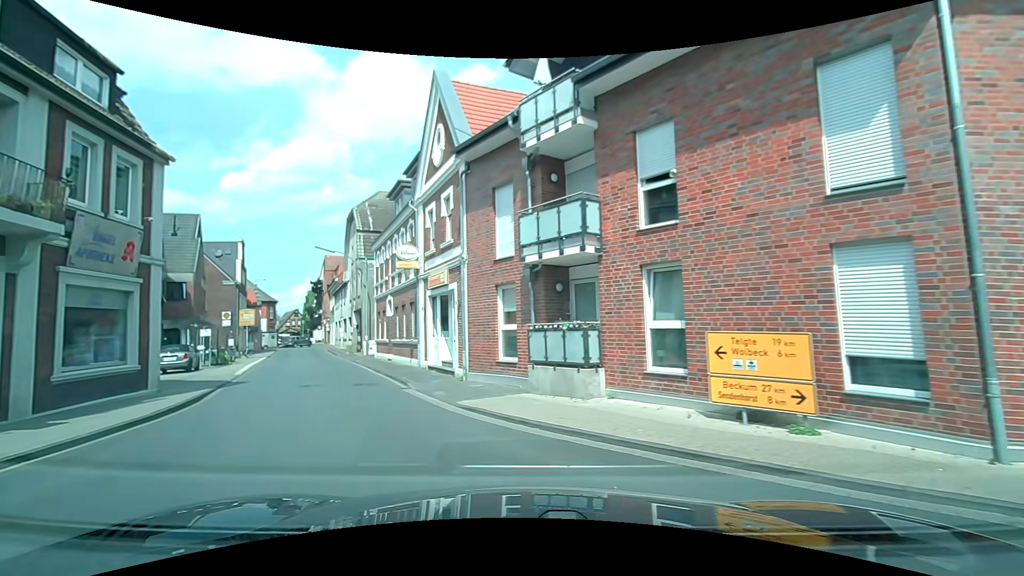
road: secondary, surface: asphalt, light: Day
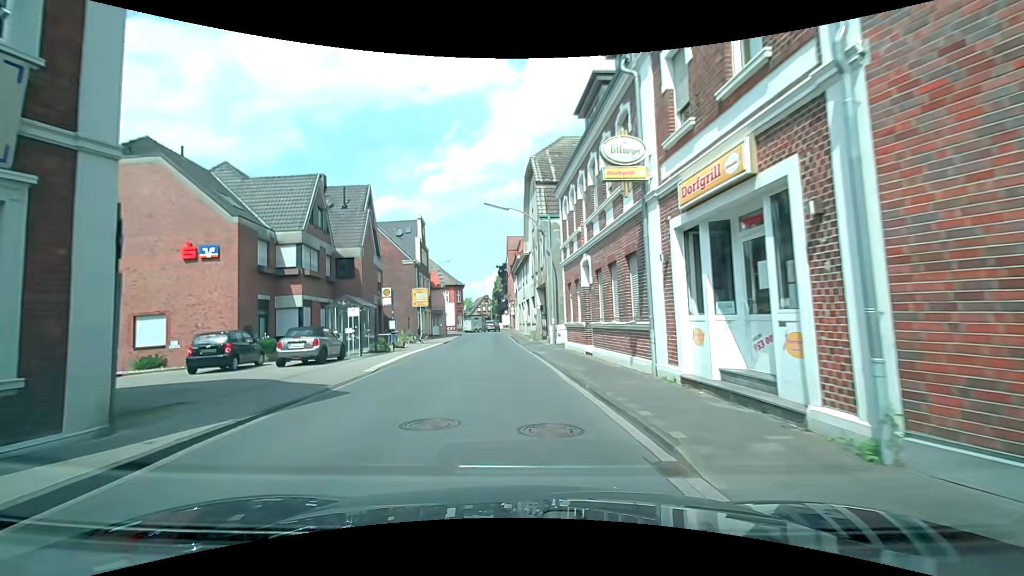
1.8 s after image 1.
(-2.9, +10.8) m; -22°
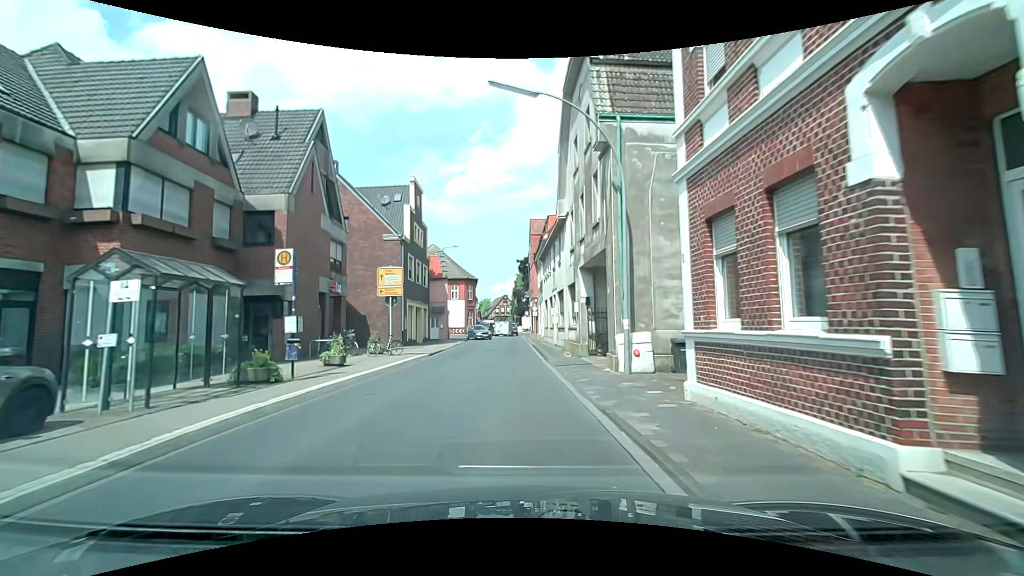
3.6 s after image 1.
(-0.6, +14.7) m; -3°
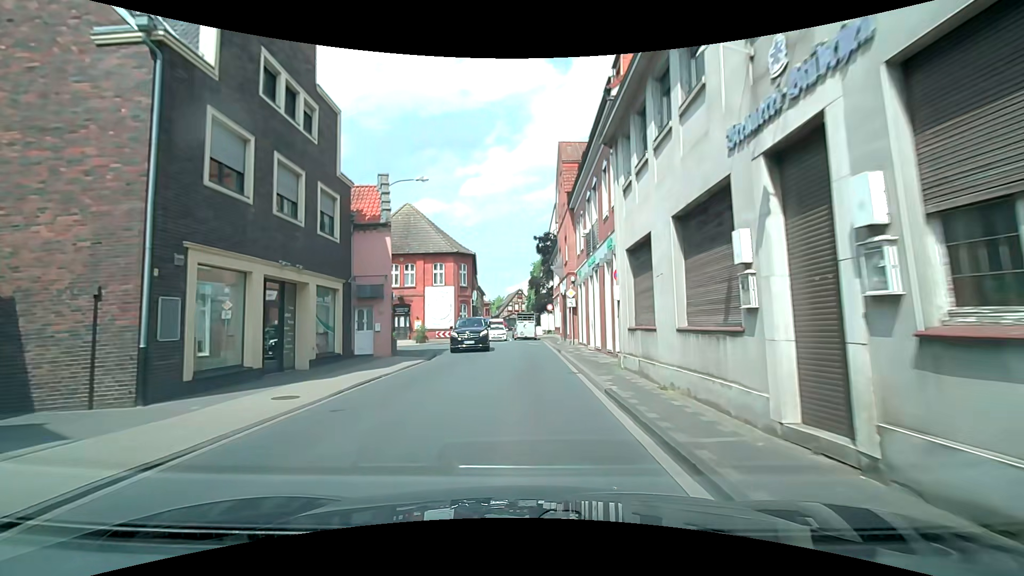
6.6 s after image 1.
(-0.5, +25.3) m; -1°
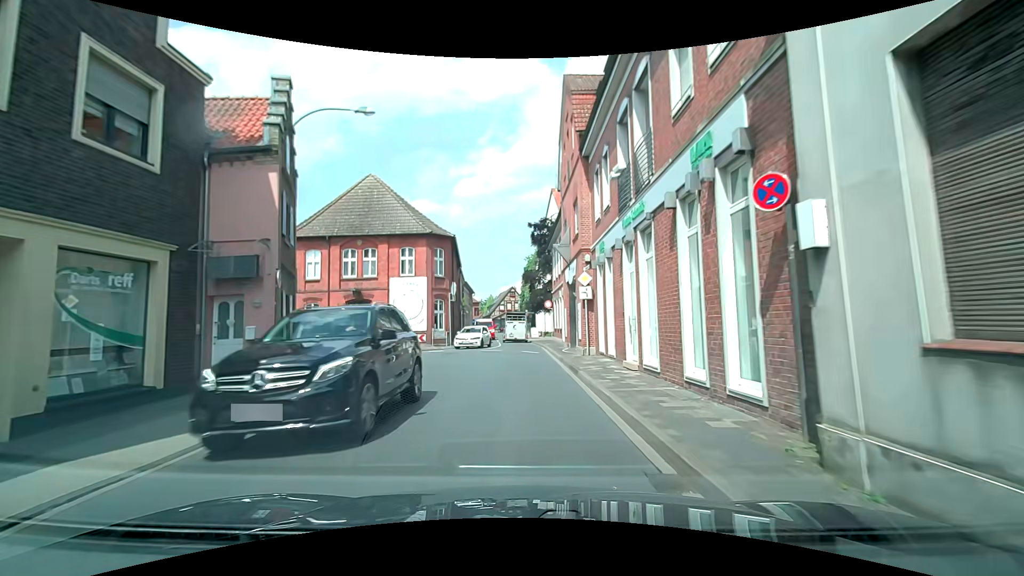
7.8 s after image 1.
(+0.1, +9.7) m; +1°
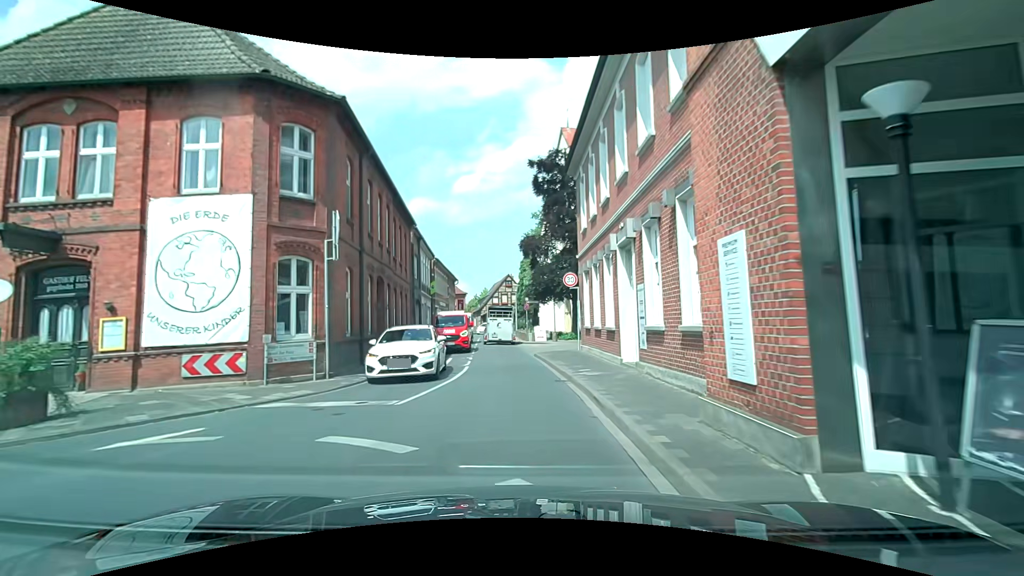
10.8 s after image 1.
(+0.2, +22.2) m; 0°
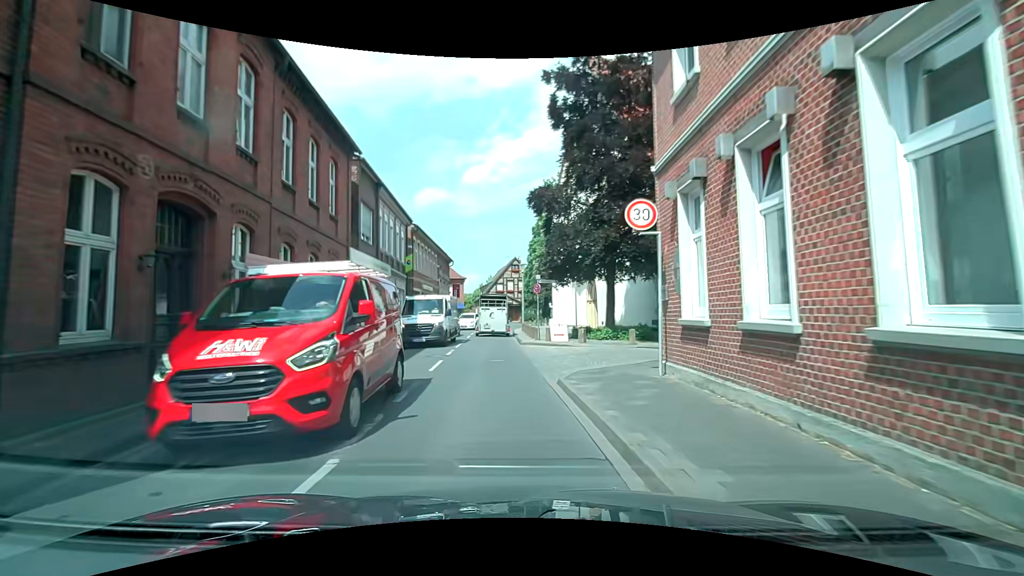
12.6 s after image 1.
(0.0, +12.4) m; -2°
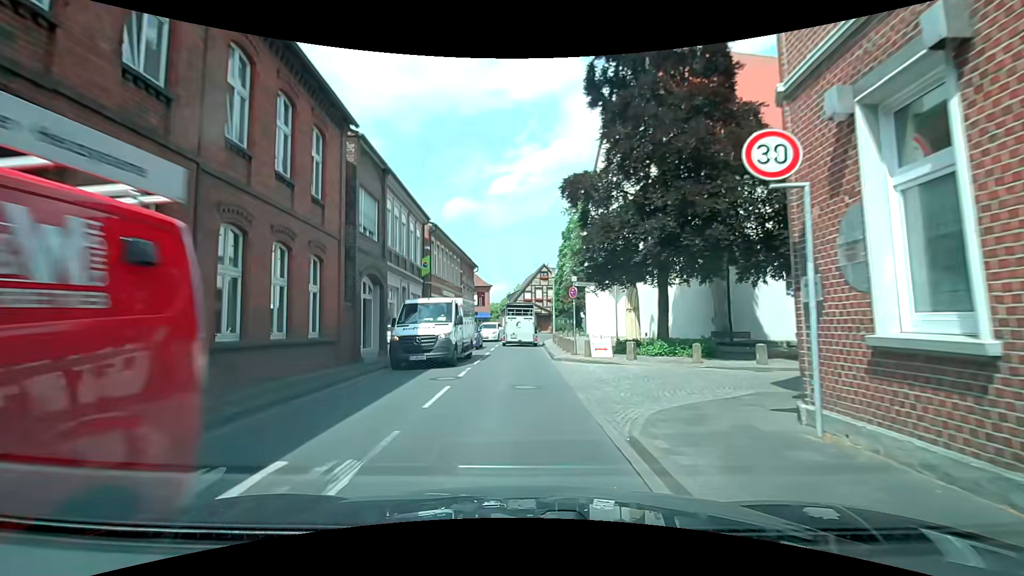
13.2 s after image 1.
(0.0, +4.0) m; -1°
(0, +10) (0, +20) (-1, +30) (-1, +40) (+1, +50) (+5, +59) (+14, +64) (+24, +64) (+34, +64) (+43, +65) m
